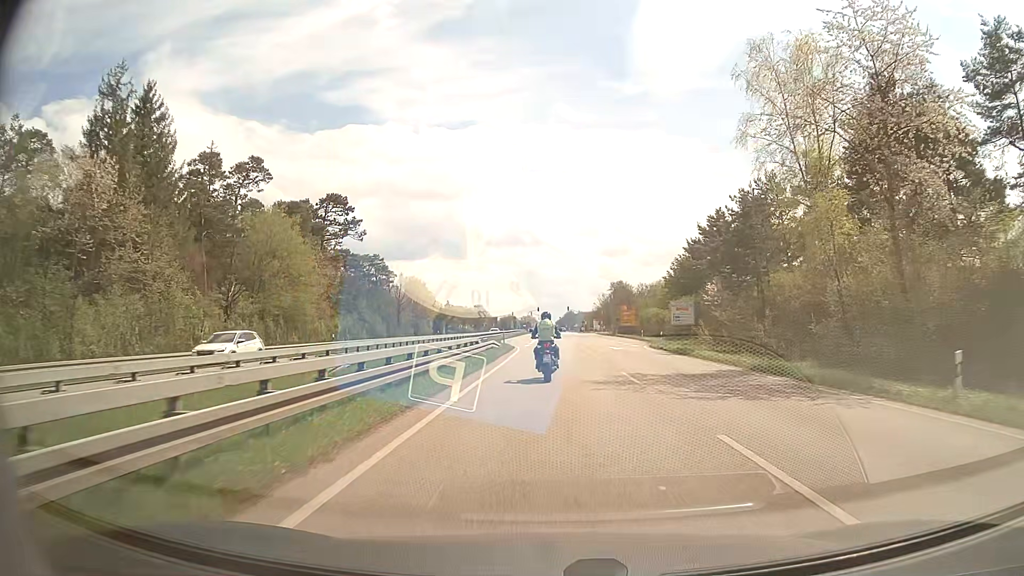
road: primary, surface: asphalt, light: Day
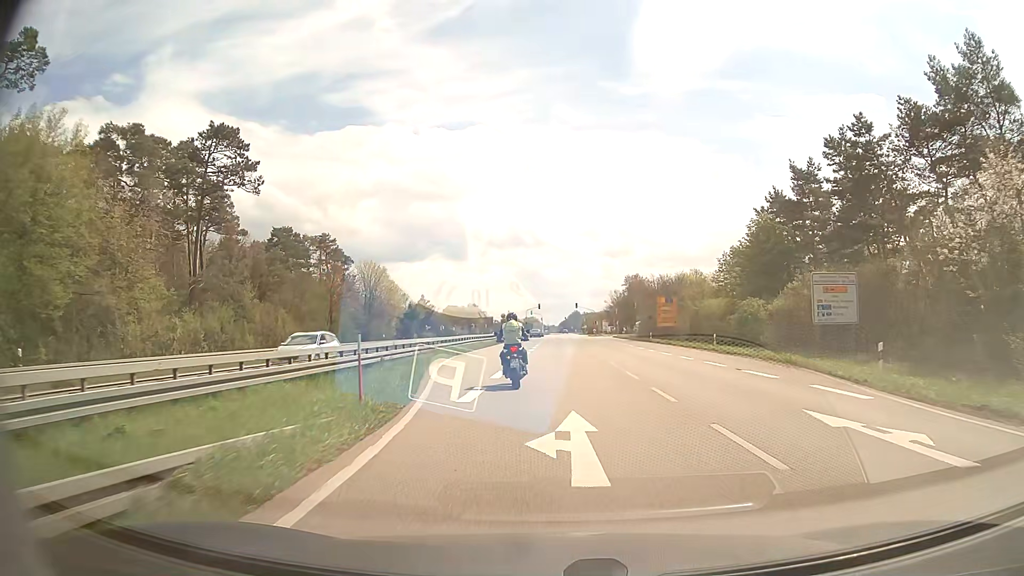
(+0.1, +34.8) m; 0°
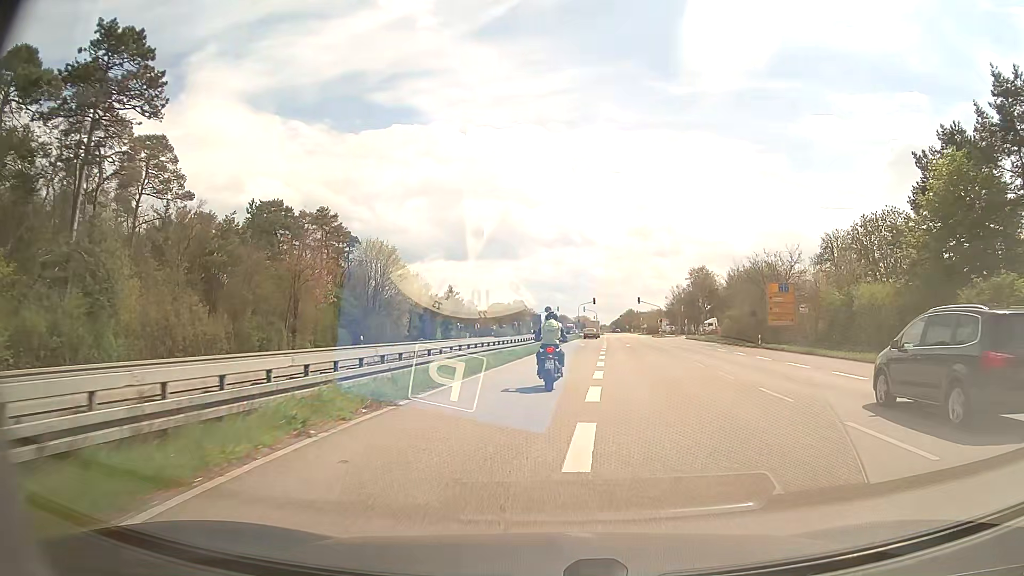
(-0.9, +23.6) m; -4°
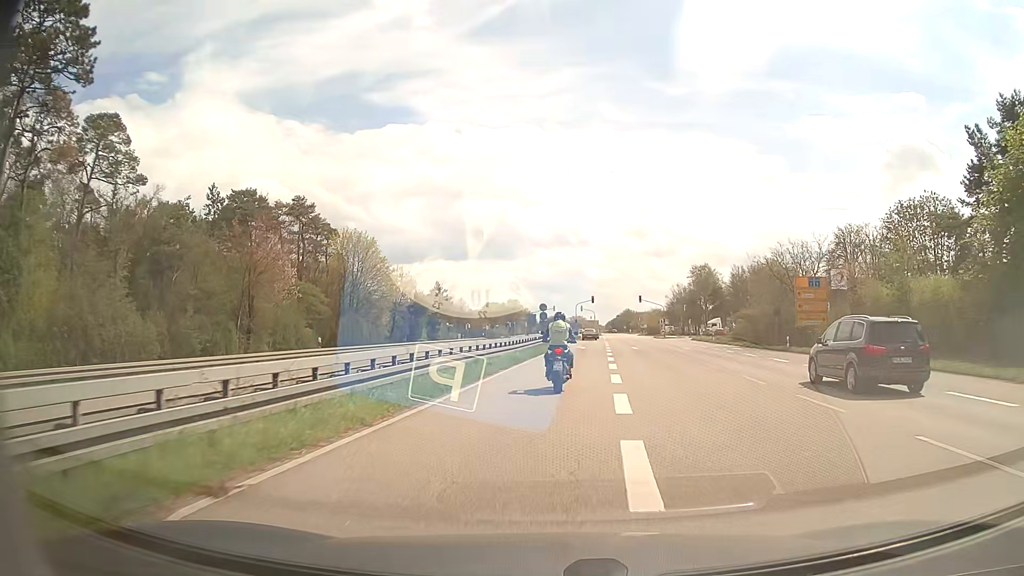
(0.0, +7.4) m; +1°
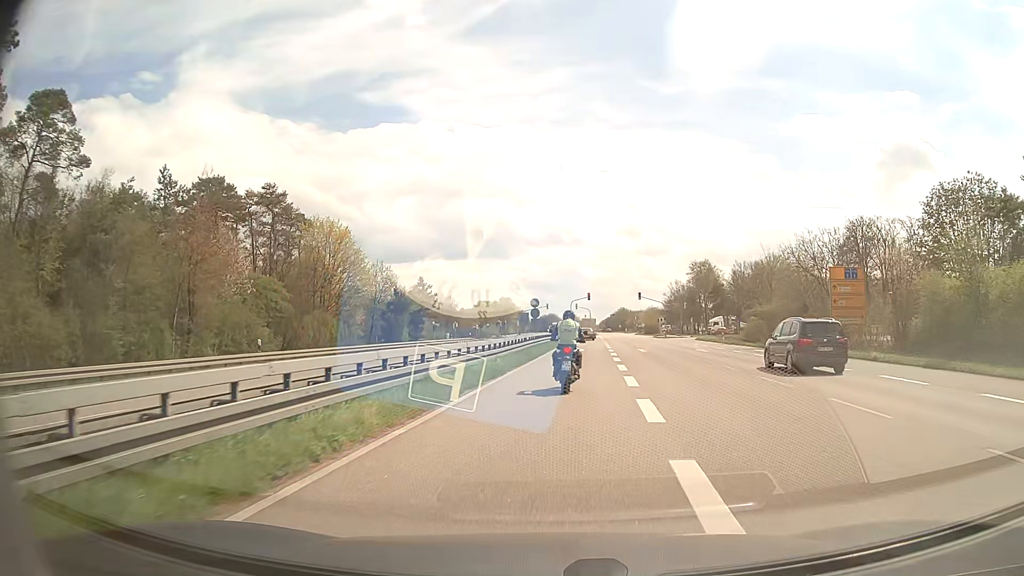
(0.0, +7.1) m; 0°
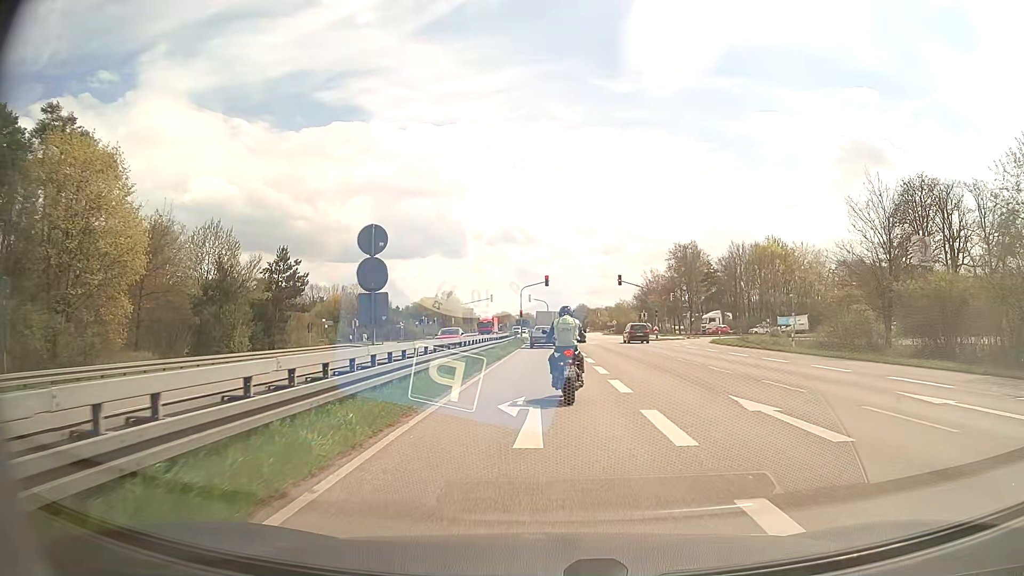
(+1.5, +31.5) m; +4°
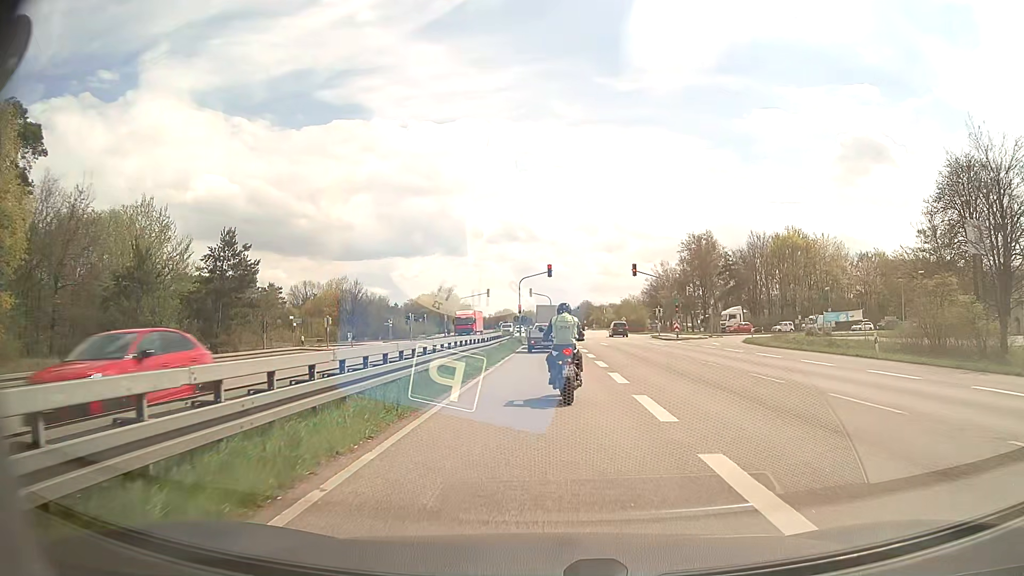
(0.0, +9.9) m; 0°
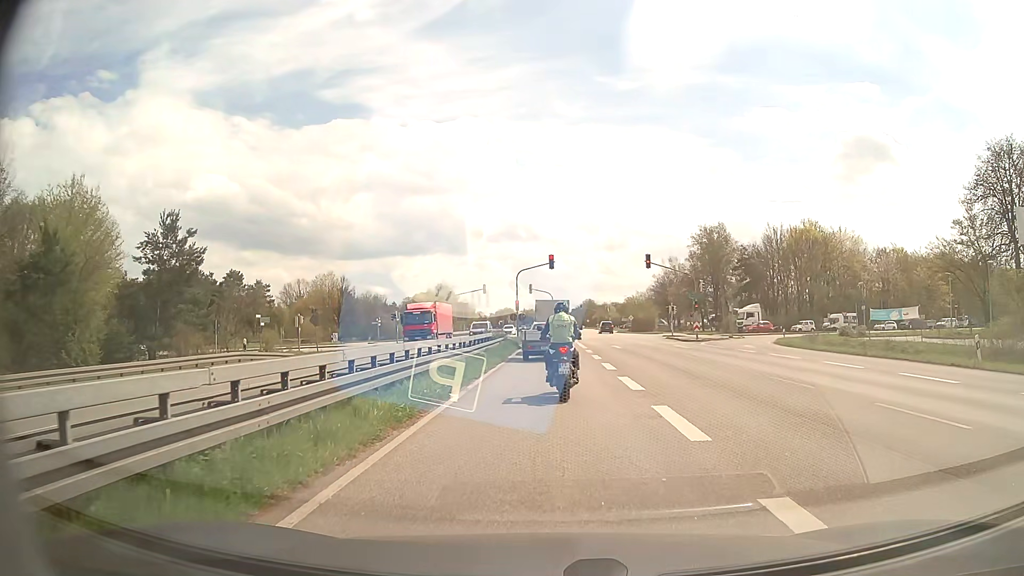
(0.0, +7.5) m; 0°
